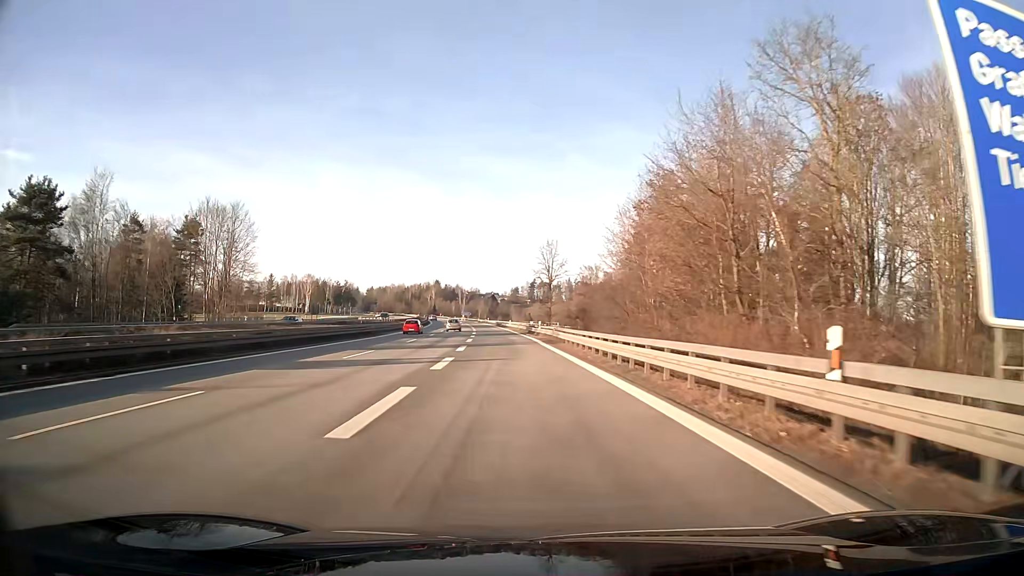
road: motorway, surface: asphalt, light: Day
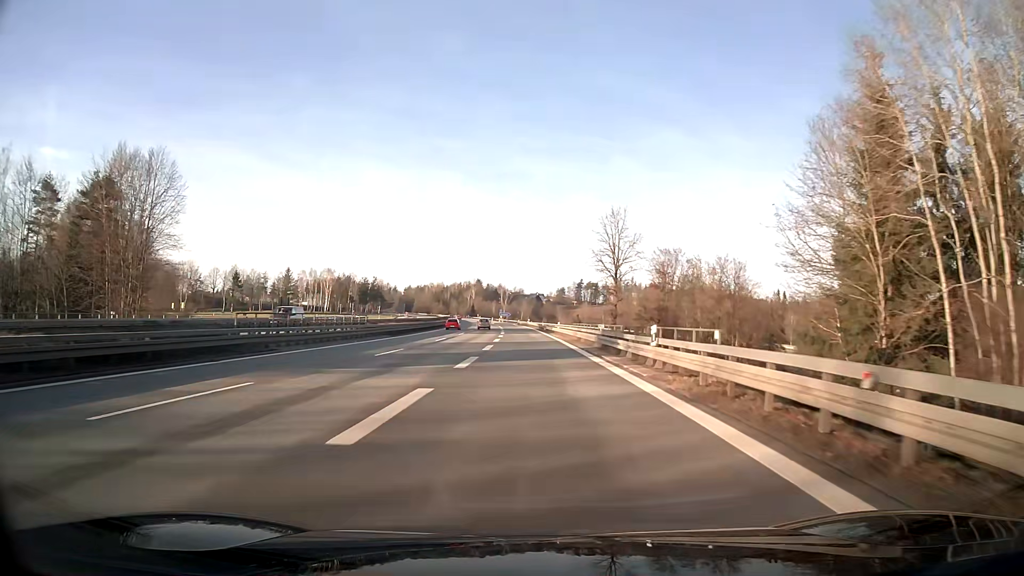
(-1.3, +35.2) m; -4°
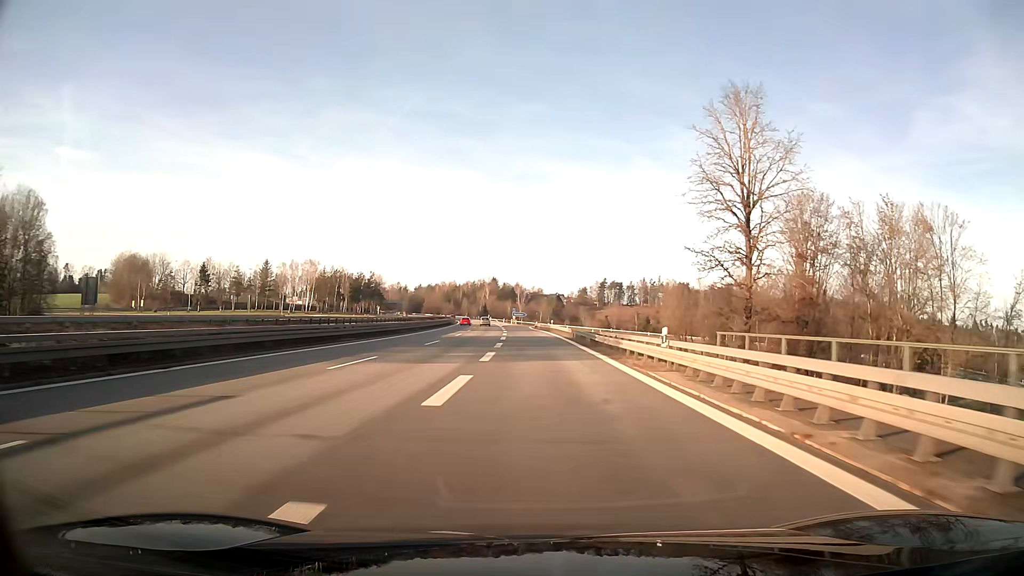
(-0.6, +44.5) m; -1°
(0, +10) (0, +20) (0, +30) (0, +40) (0, +50) (-1, +60) (-1, +70) (-2, +80) (-2, +90) (-3, +100) m
